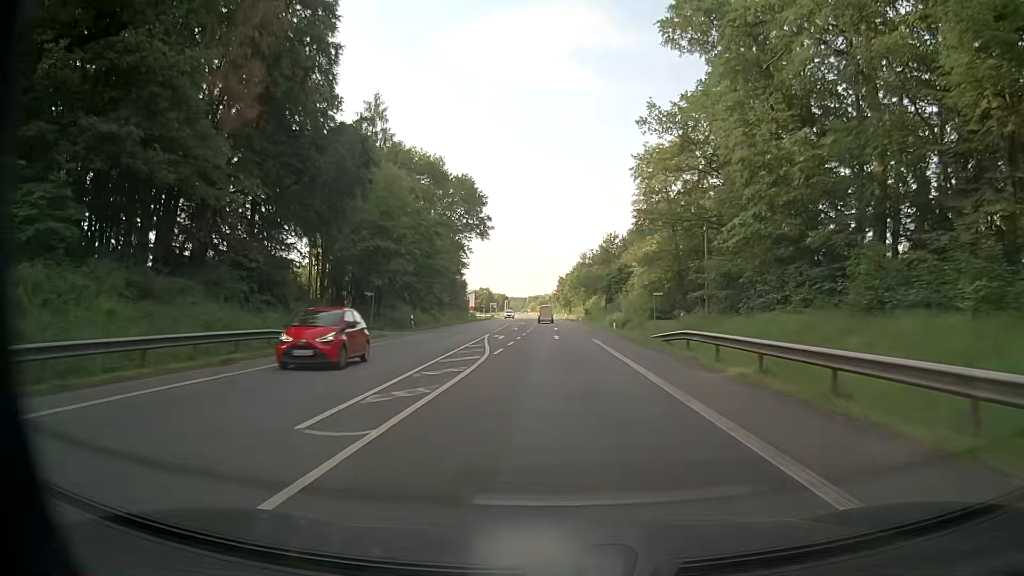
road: primary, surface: asphalt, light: Day
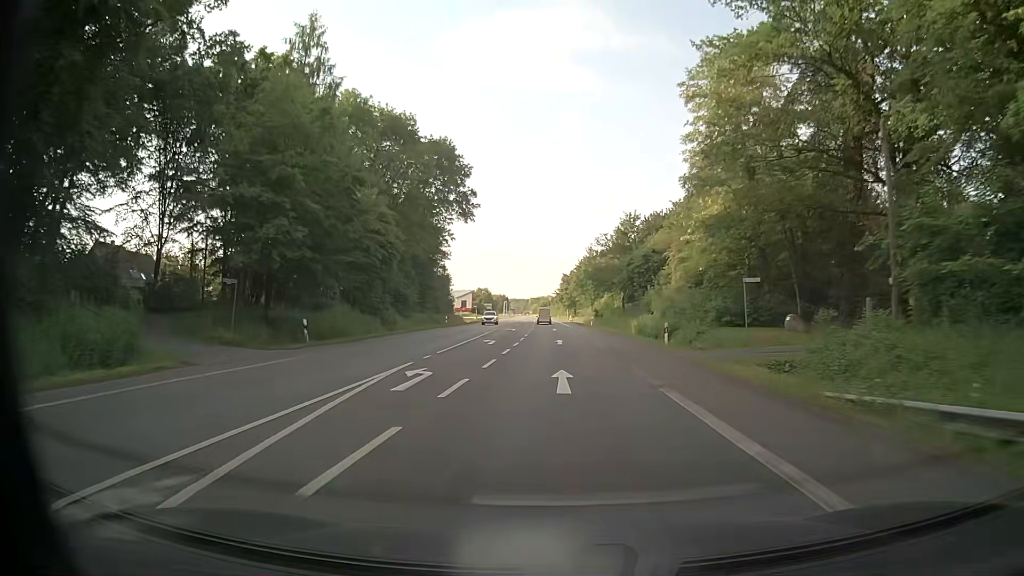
(-0.1, +22.7) m; 0°
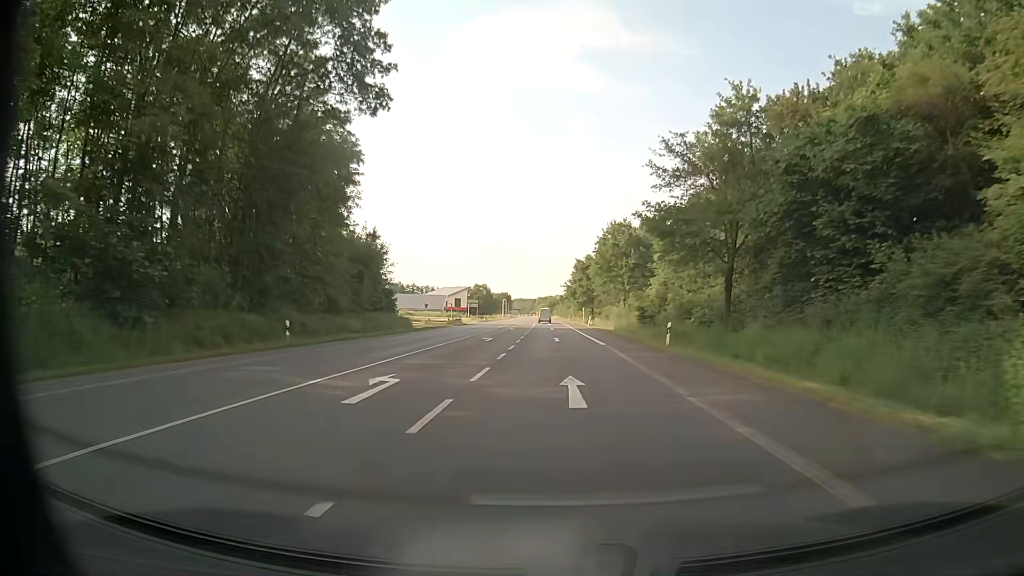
(-0.6, +45.6) m; -1°
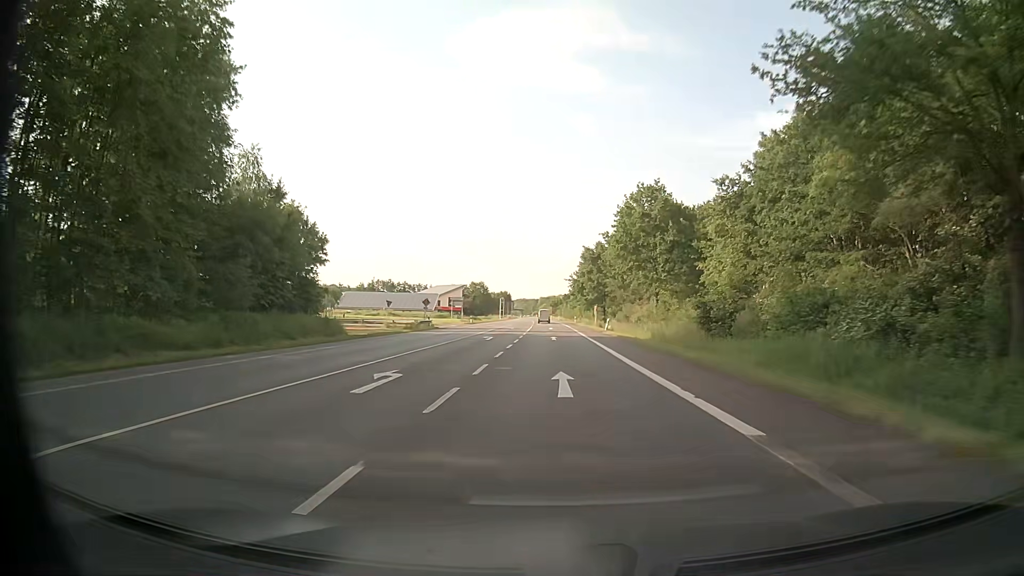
(0.0, +22.9) m; 0°
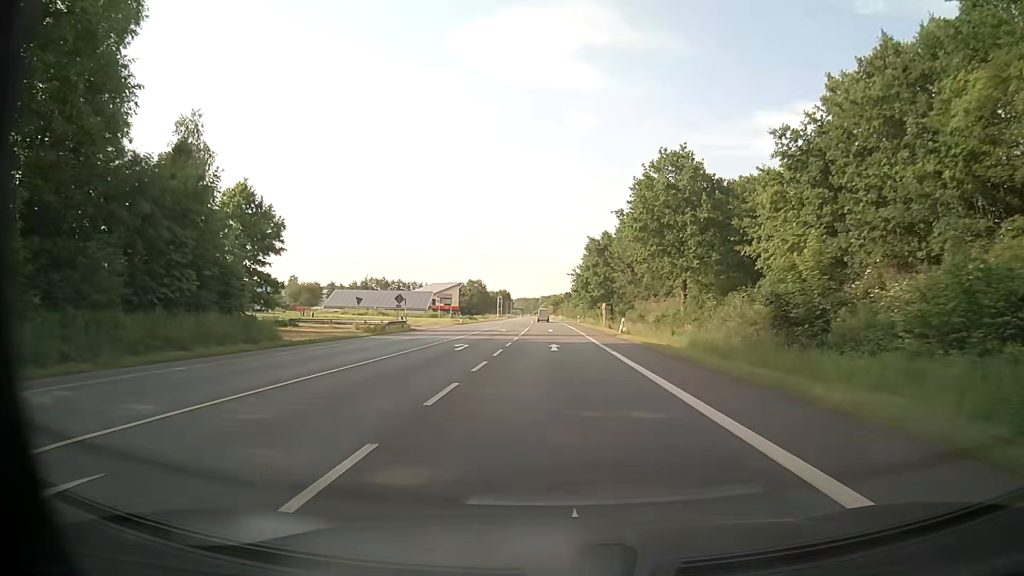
(0.0, +11.4) m; 0°
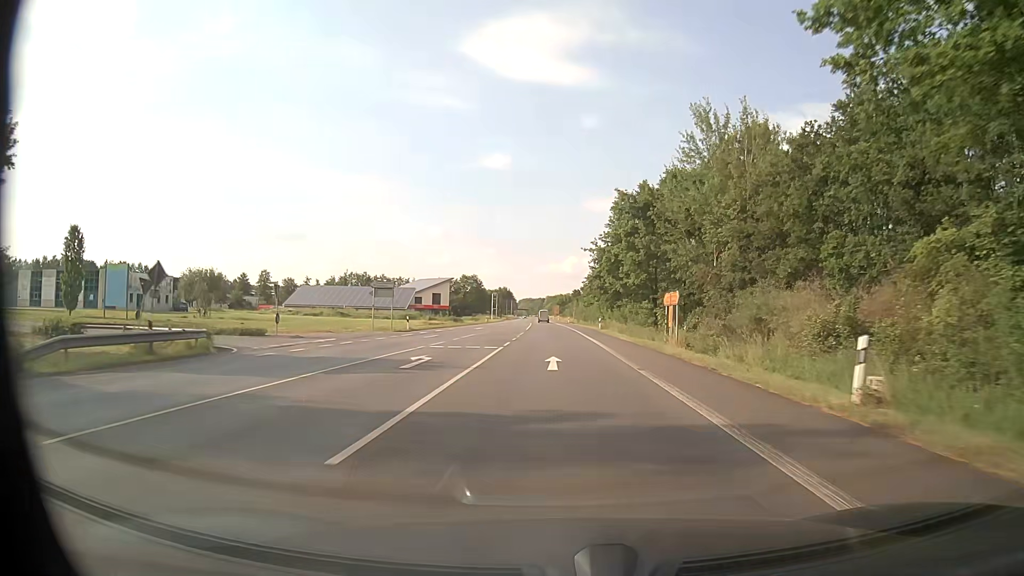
(-0.2, +34.4) m; -1°
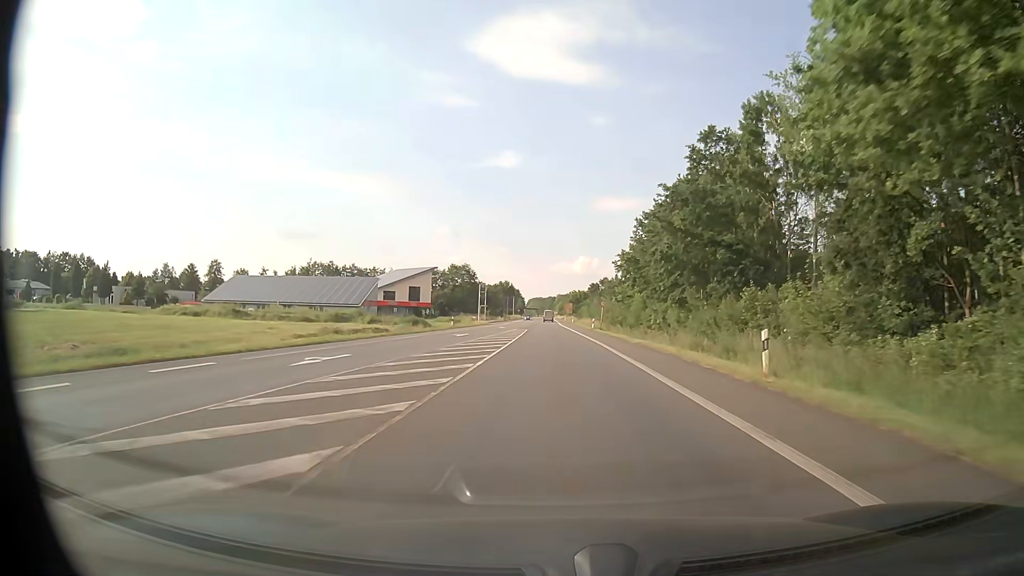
(-0.3, +45.8) m; -1°
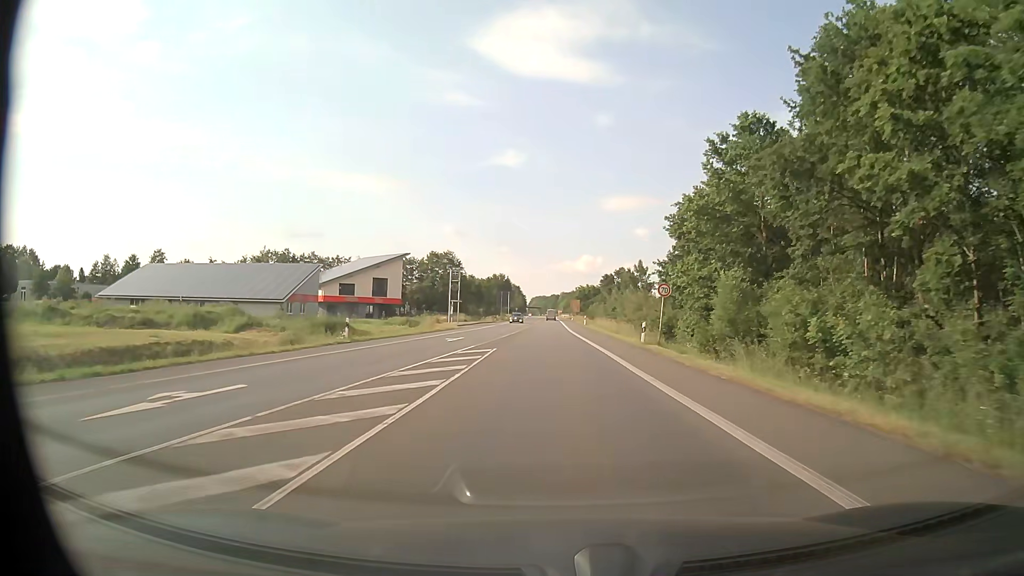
(-0.3, +34.4) m; -1°
(0, +10) (0, +20) (0, +30) (0, +40) (0, +50) (0, +60) (-1, +70) (-1, +80) (-1, +90) (-1, +100) m
